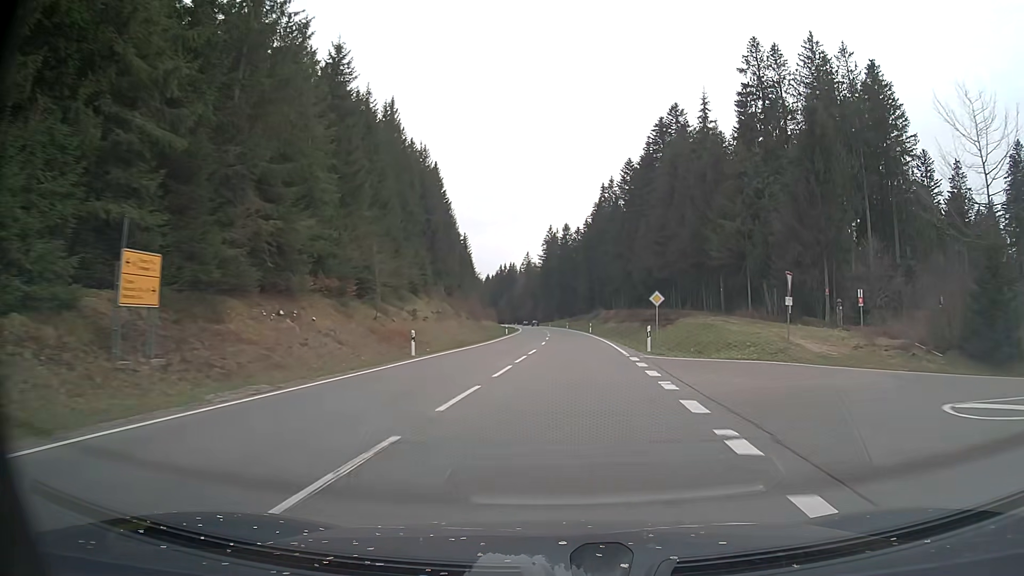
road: primary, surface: asphalt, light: Day
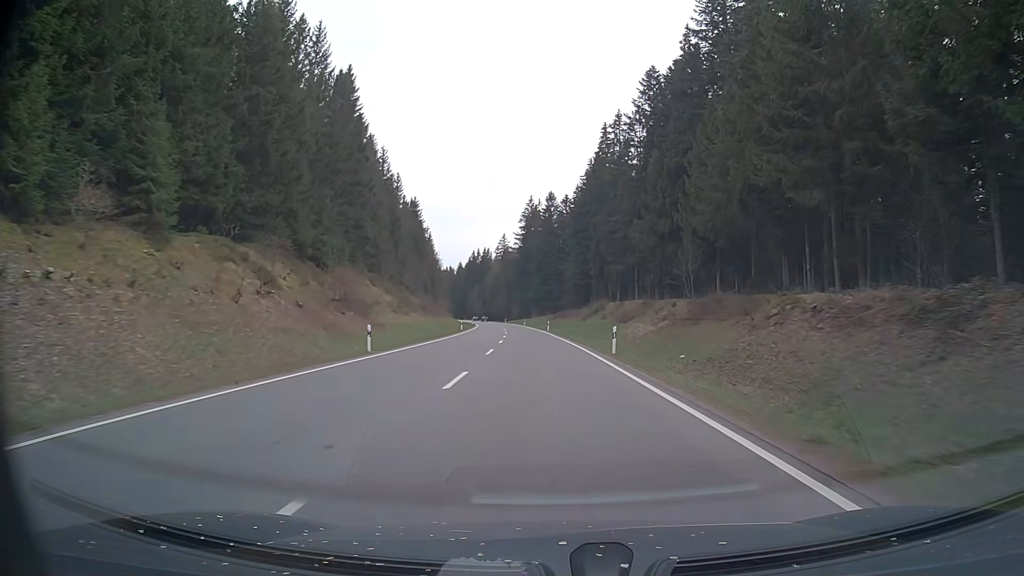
(+1.6, +51.7) m; +2°
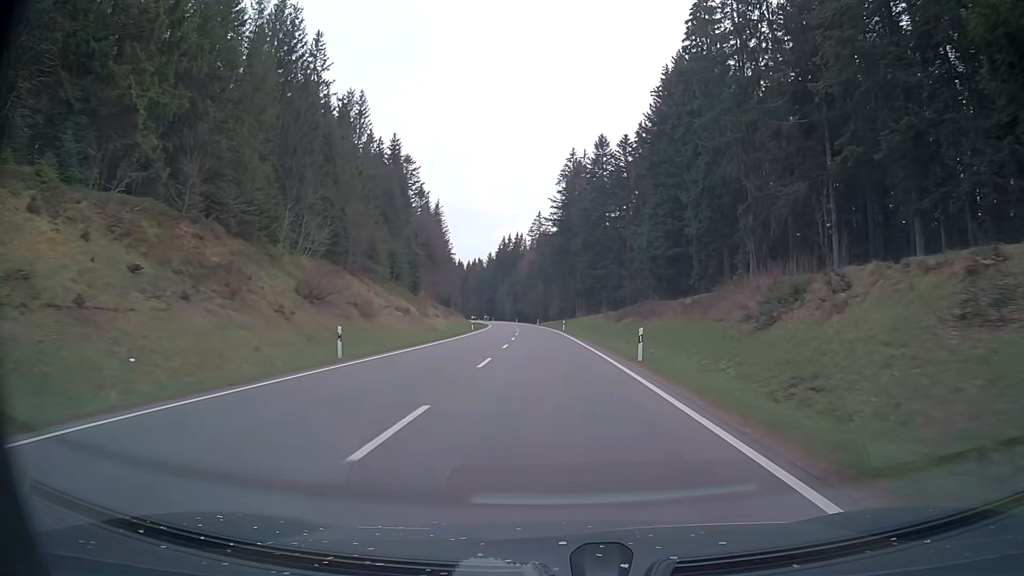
(-1.8, +54.6) m; -4°
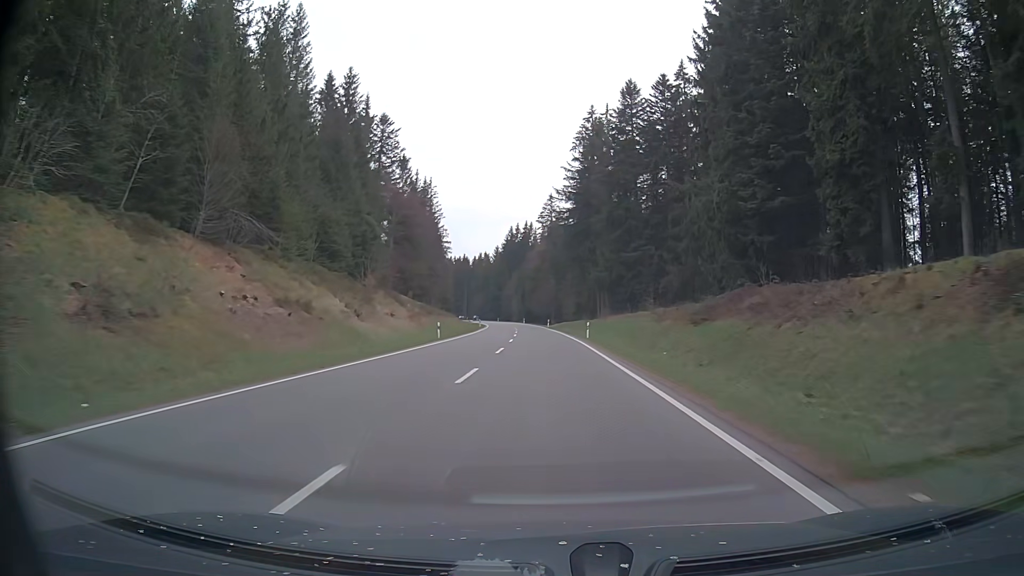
(-0.3, +28.3) m; -1°
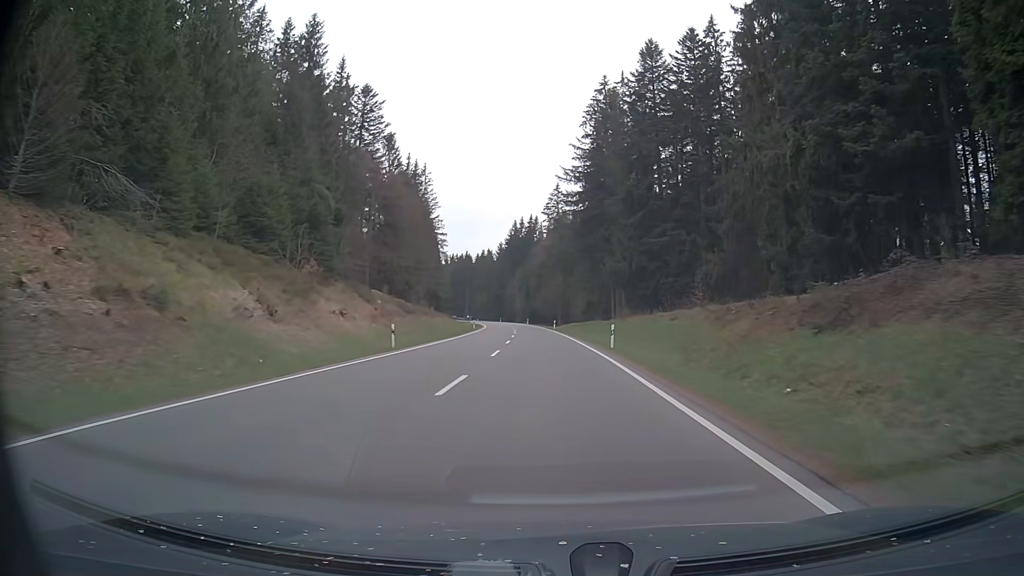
(0.0, +14.4) m; -1°
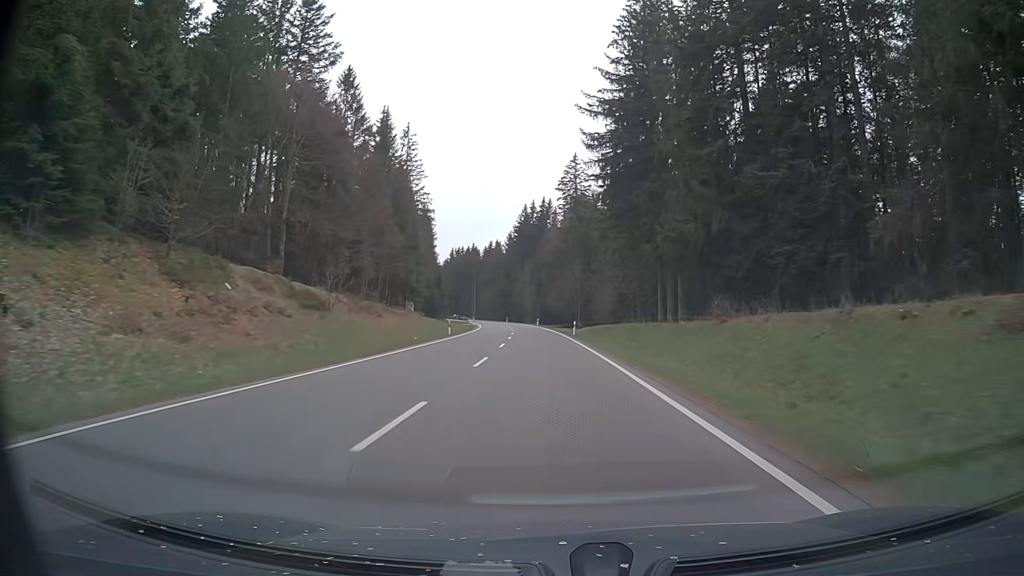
(-0.3, +29.2) m; -1°
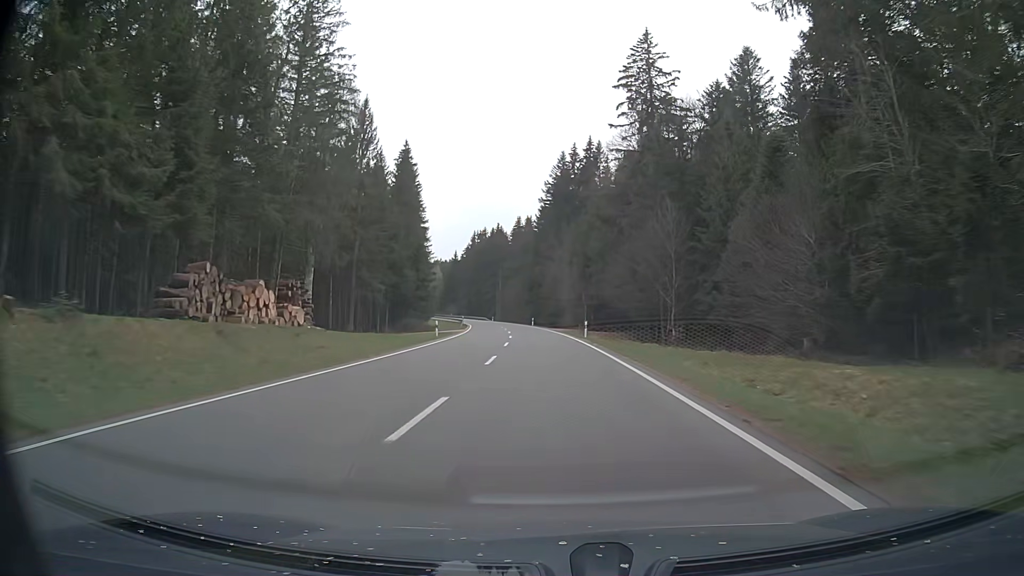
(-1.8, +59.3) m; -3°
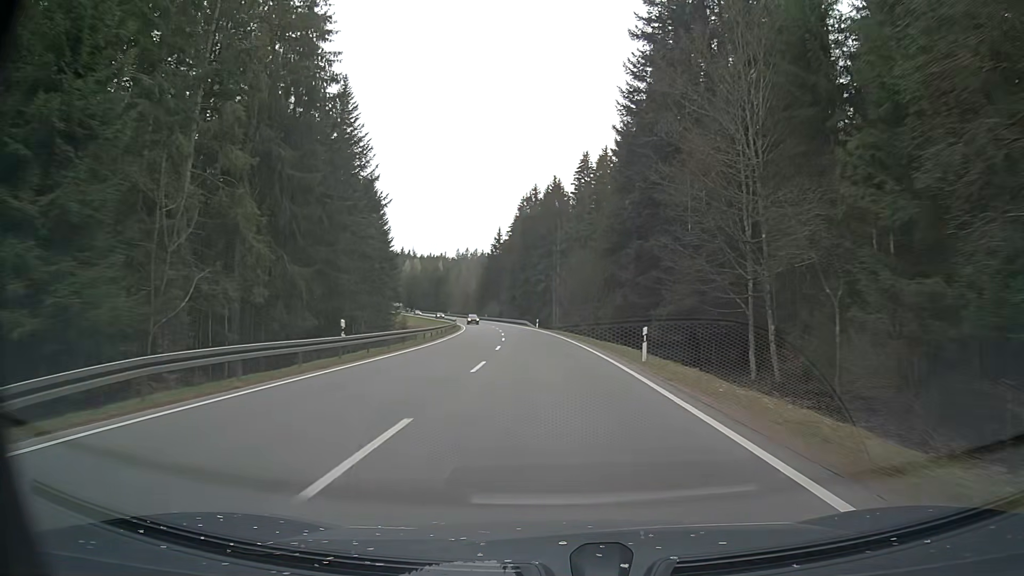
(-4.0, +74.1) m; -6°
(0, +10) (0, +20) (-1, +30) (-1, +40) (-2, +50) (-3, +60) (-4, +70) (-5, +80) (-7, +90) (-8, +100) m
